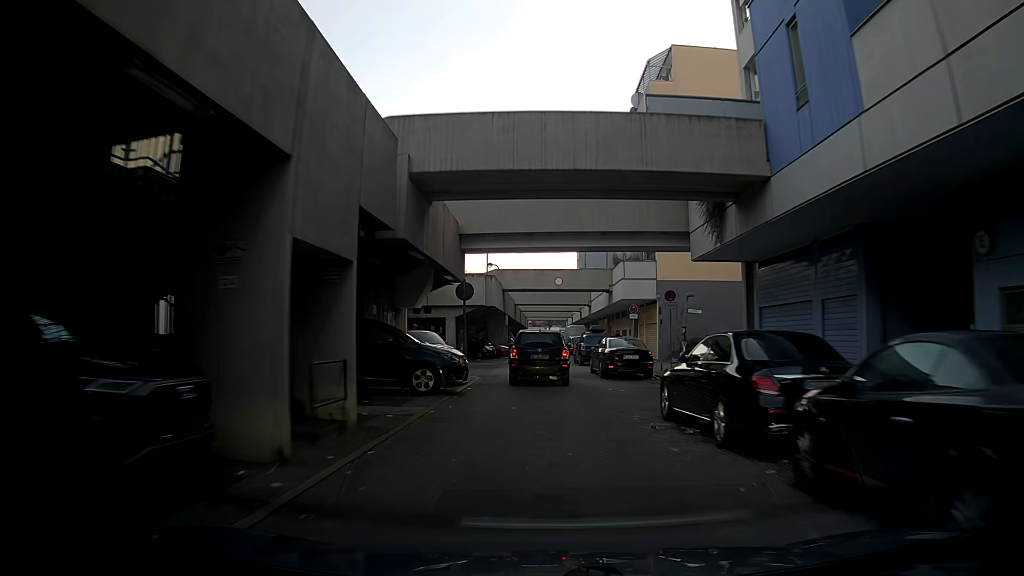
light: Day
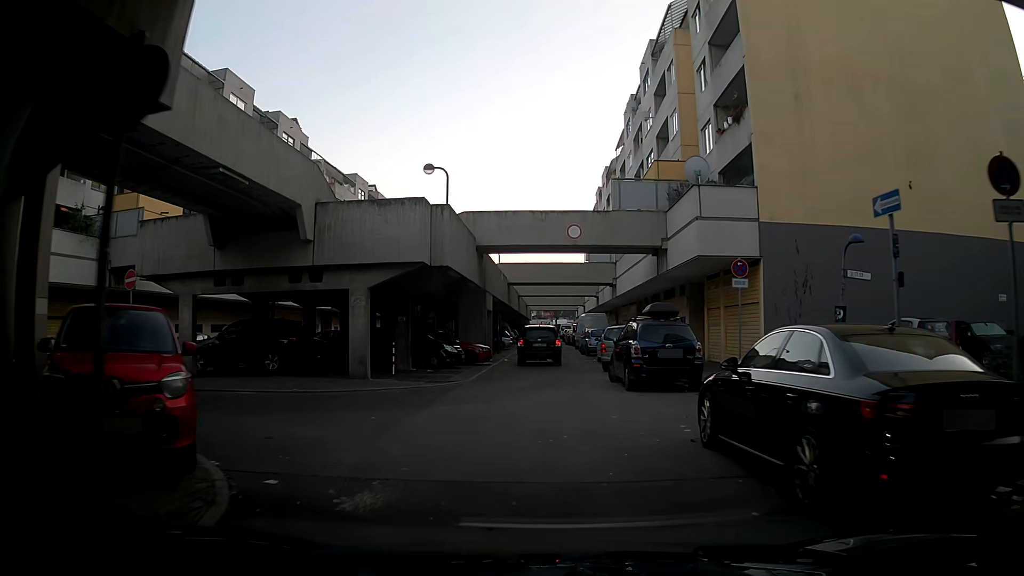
(-0.7, +18.5) m; -3°
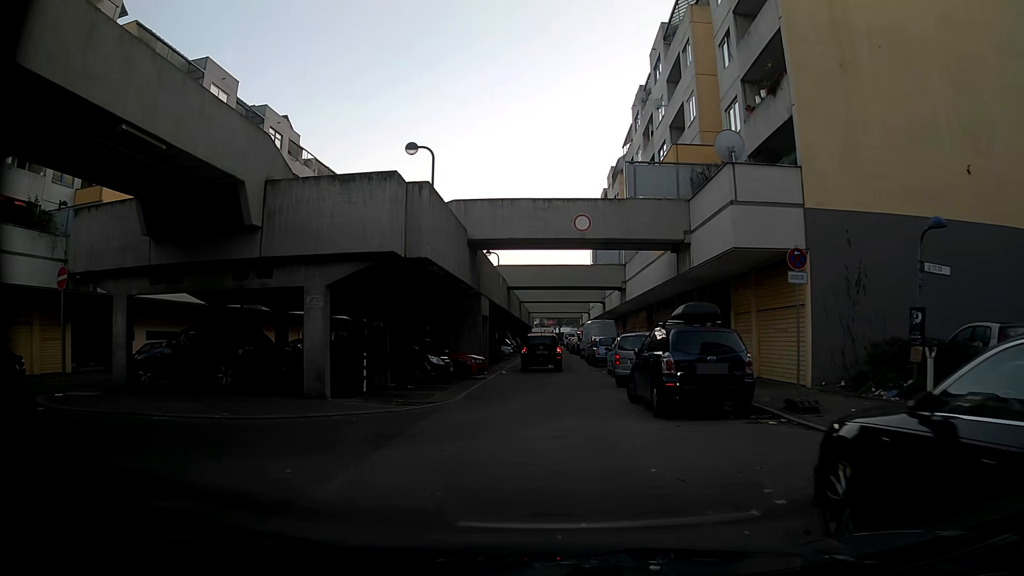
(-0.1, +3.7) m; 0°
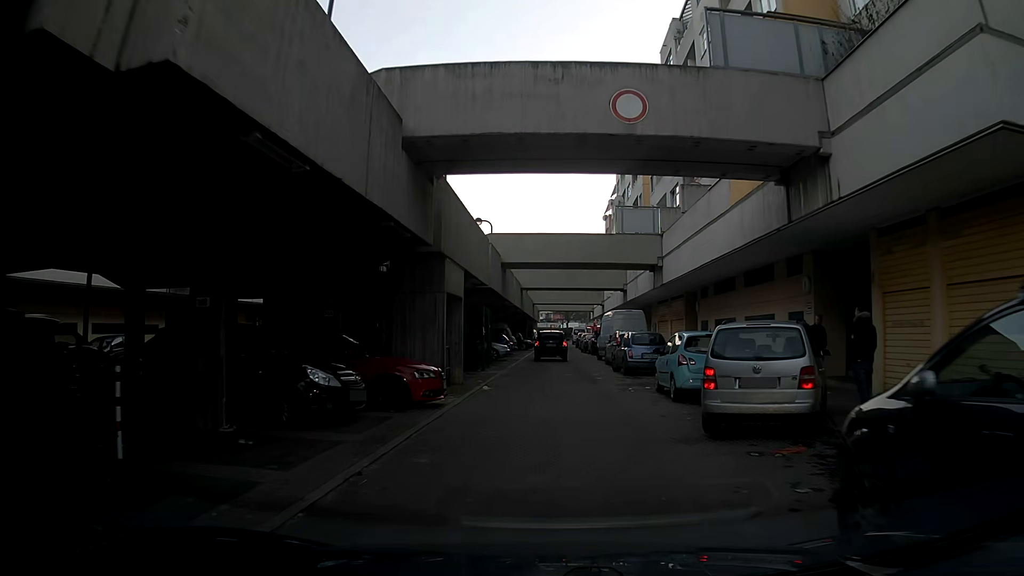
(+0.1, +10.8) m; 0°
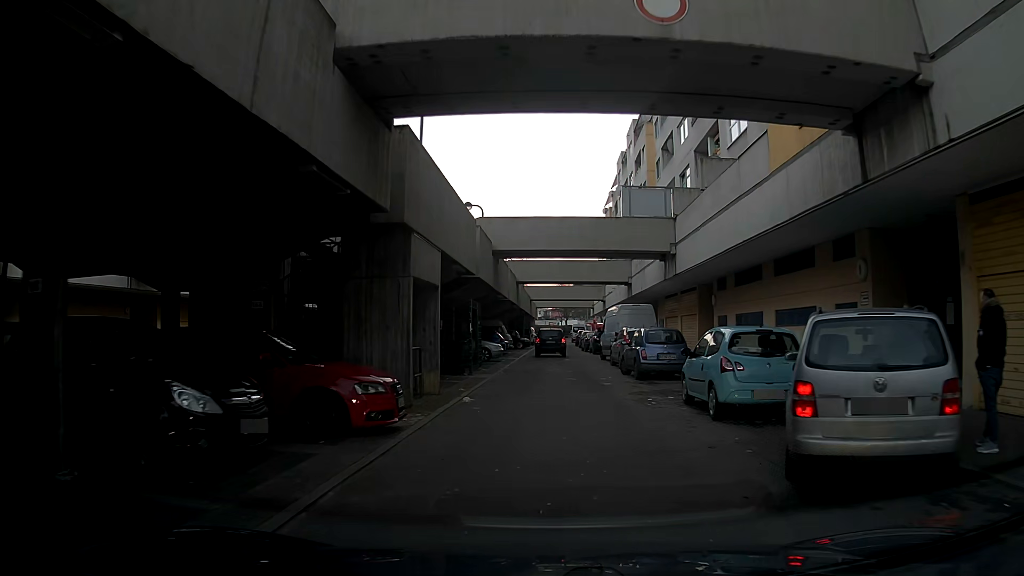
(0.0, +3.6) m; -1°
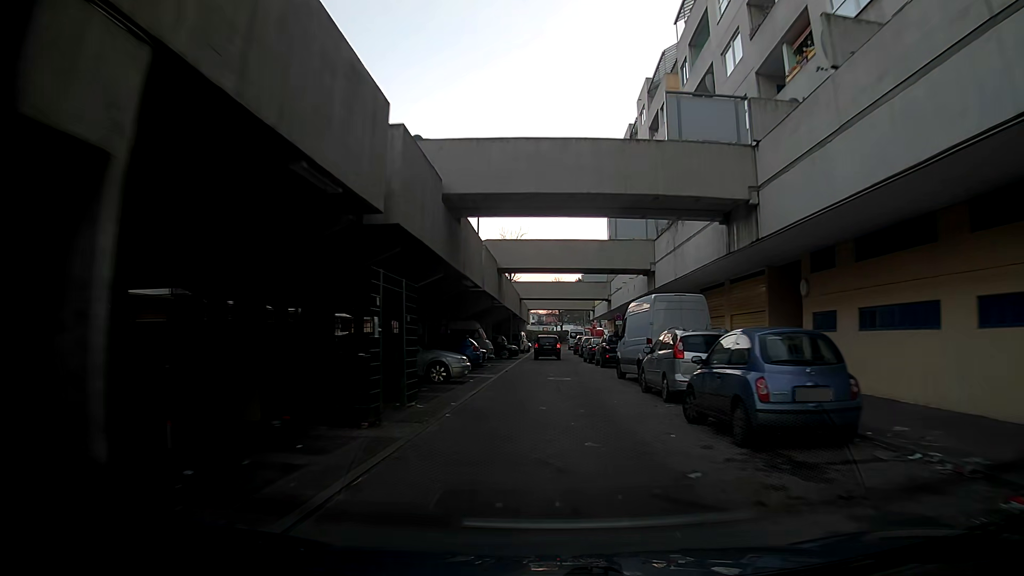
(+0.1, +11.3) m; -3°
